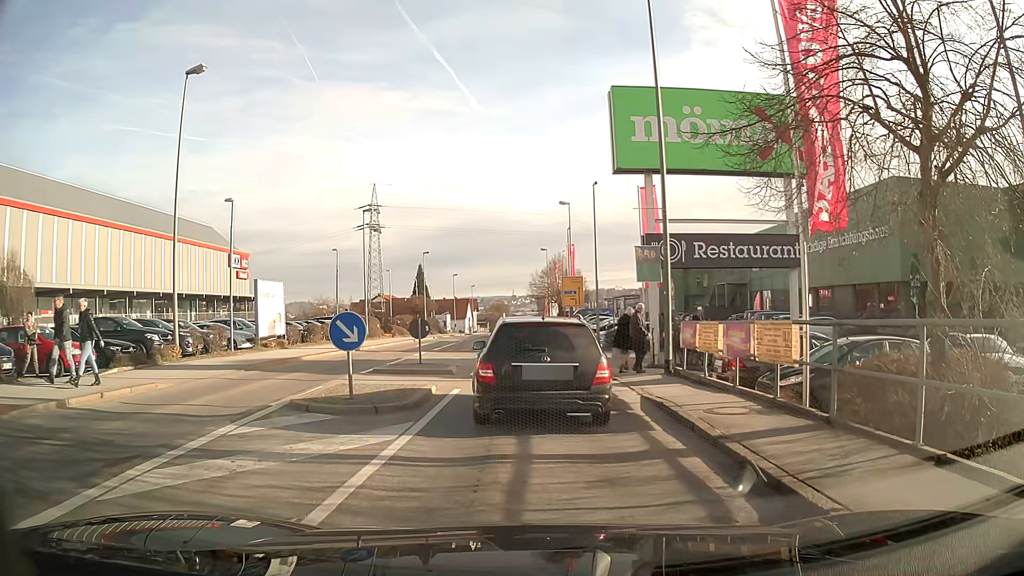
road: tertiary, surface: asphalt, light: Day
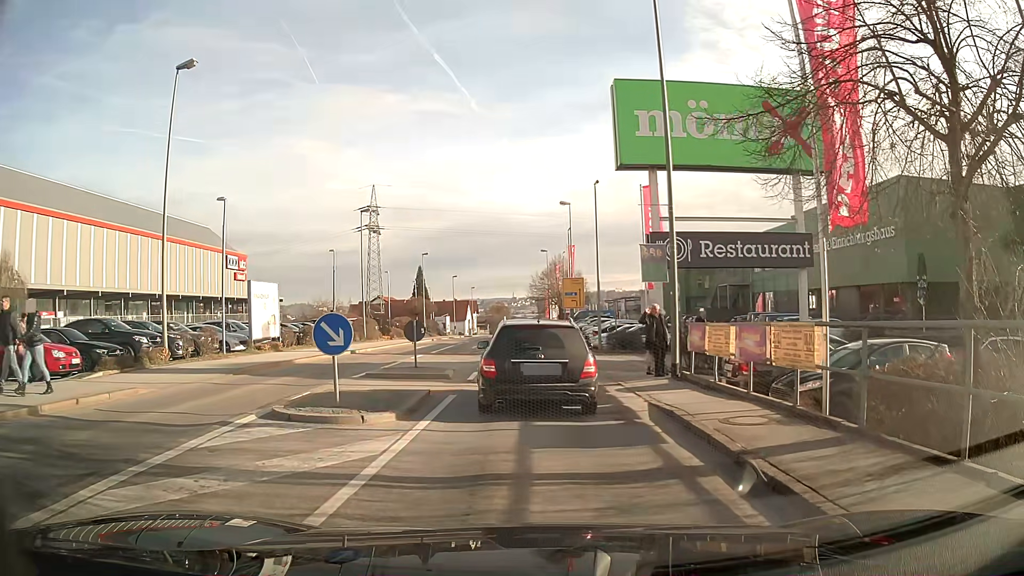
(0.0, +0.9) m; 0°
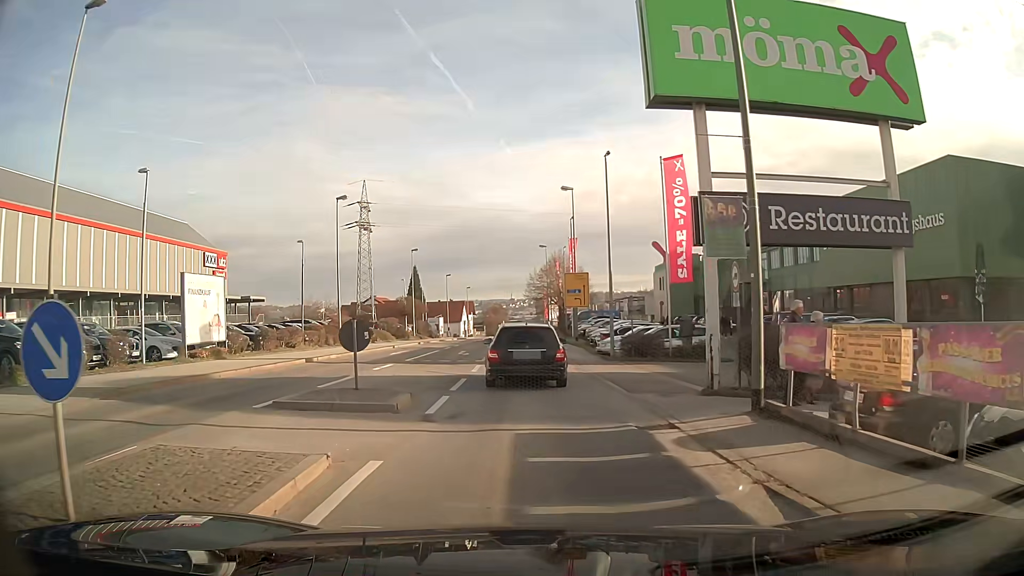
(0.0, +6.4) m; 0°
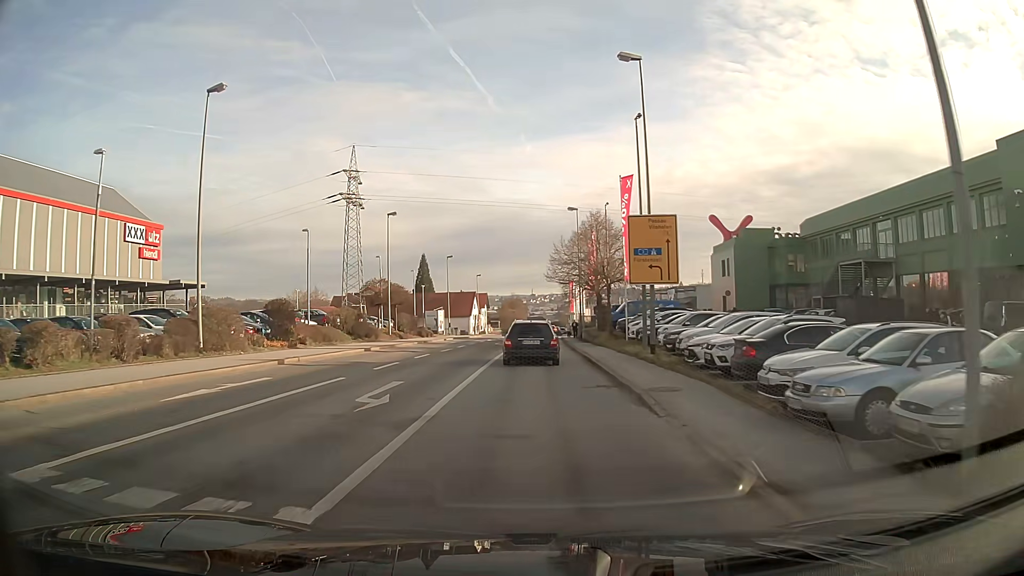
(-0.3, +22.6) m; -1°
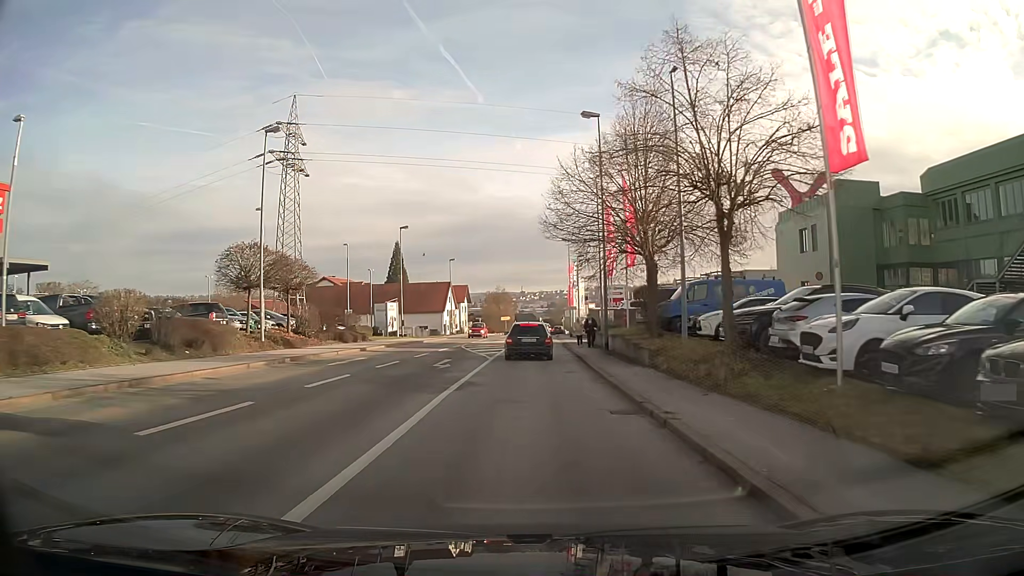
(+0.2, +24.1) m; +1°
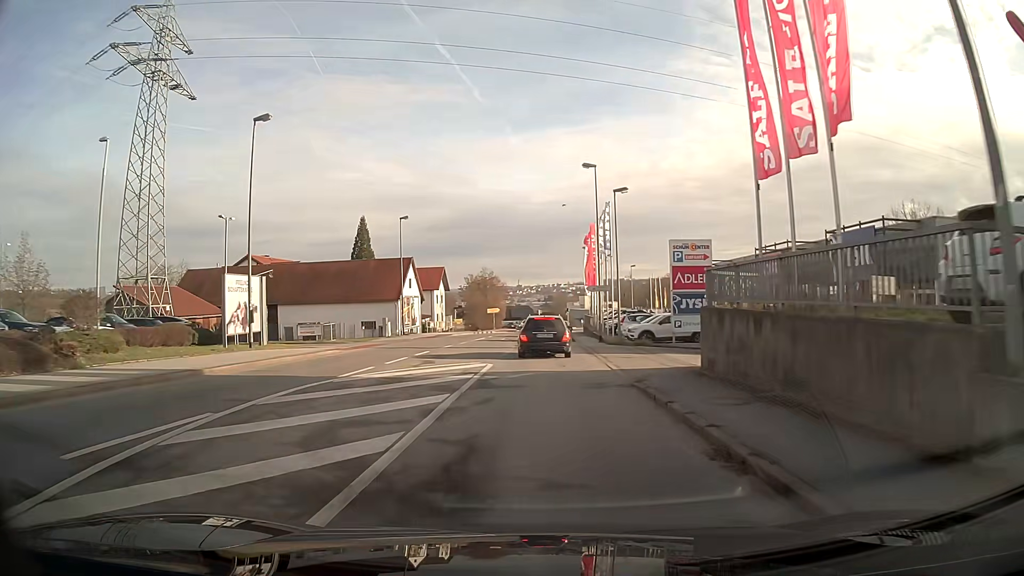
(0.0, +32.3) m; +1°
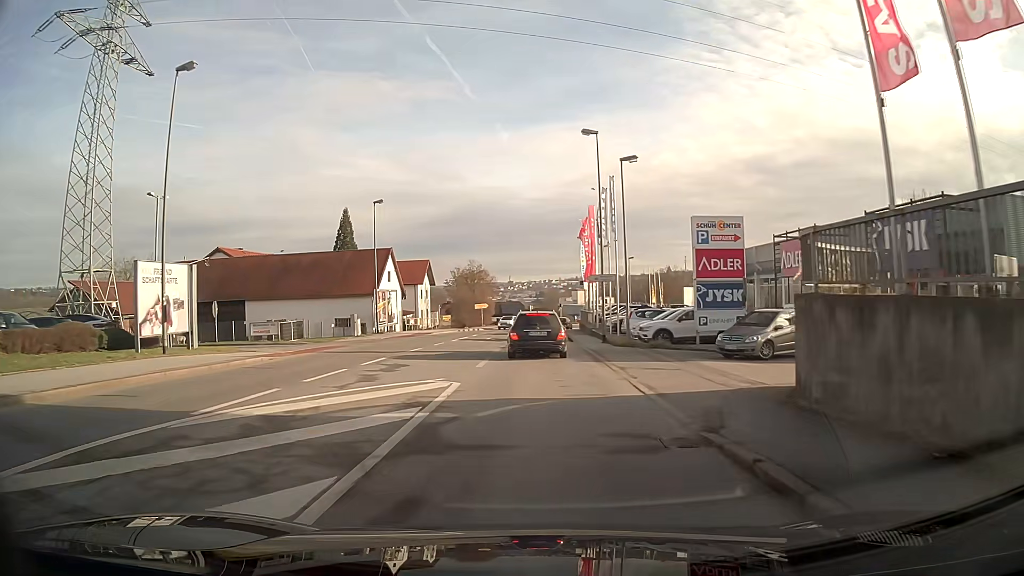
(0.0, +6.3) m; +1°
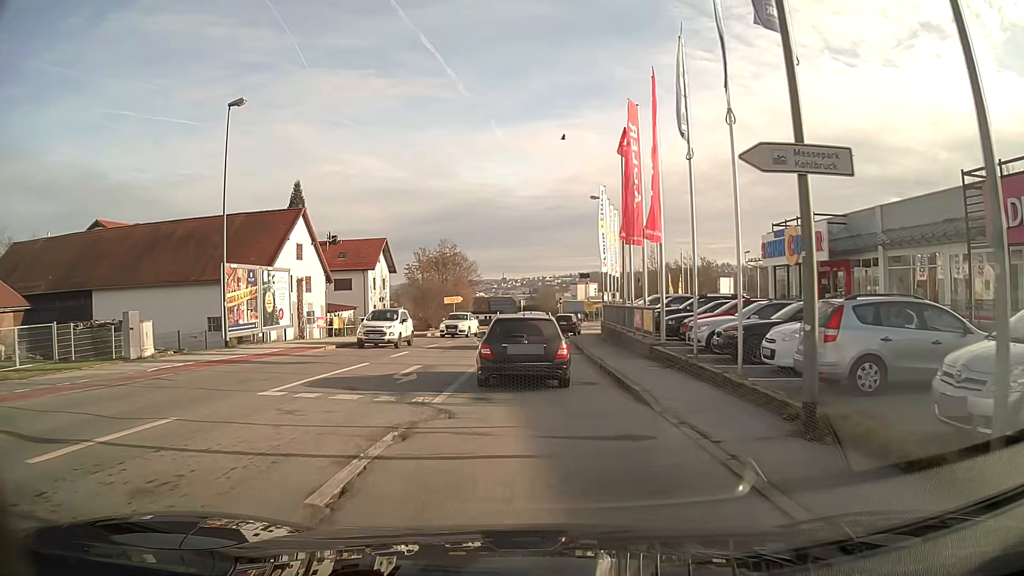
(+0.1, +24.1) m; 0°
(0, +10) (0, +20) (0, +30) (+1, +40) (+2, +50) (+5, +60) (+8, +69) (+12, +78) (+17, +87) (+23, +95) m
